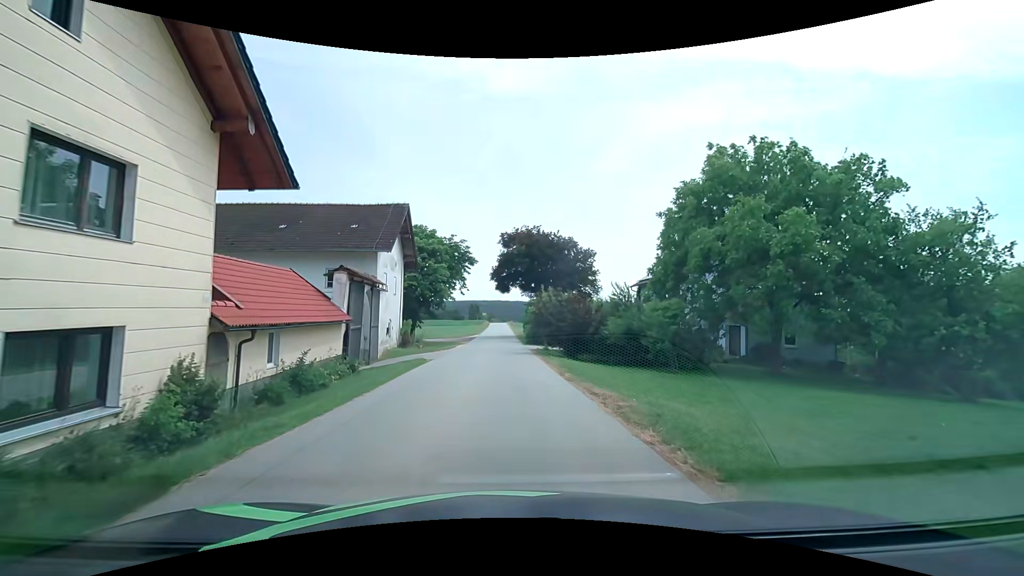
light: Day
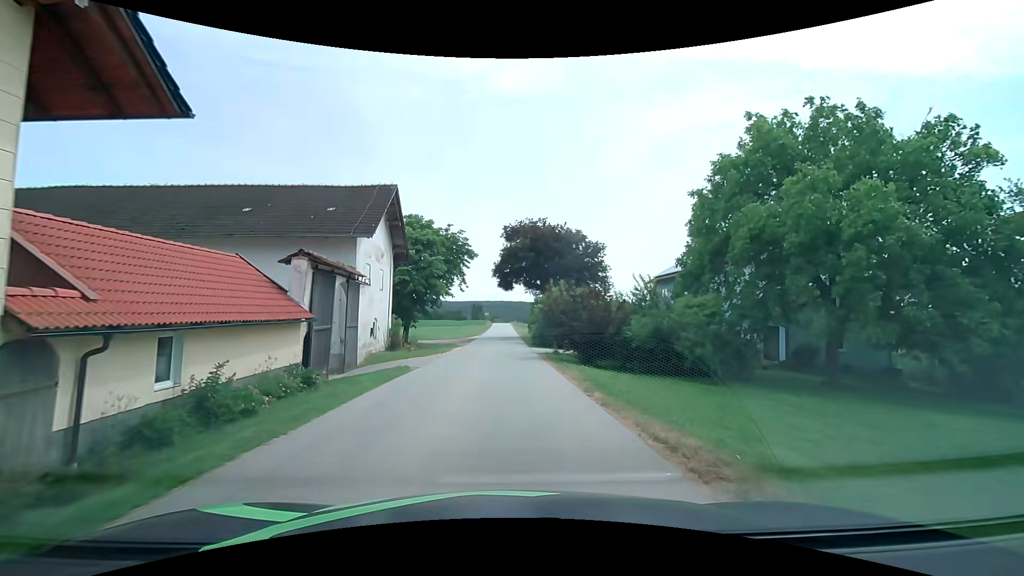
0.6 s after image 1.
(0.0, +4.3) m; +2°
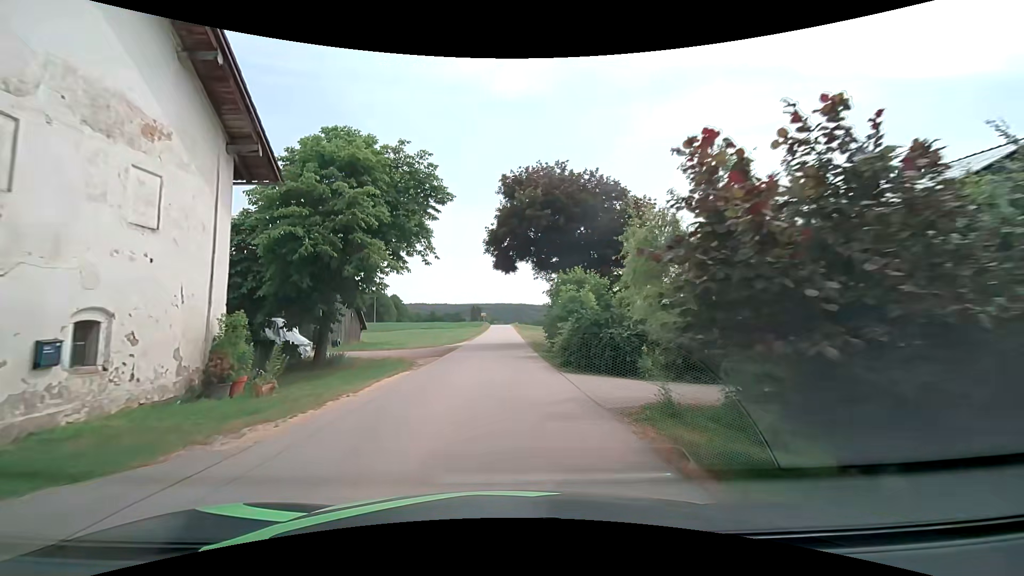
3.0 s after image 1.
(-0.5, +18.5) m; -2°
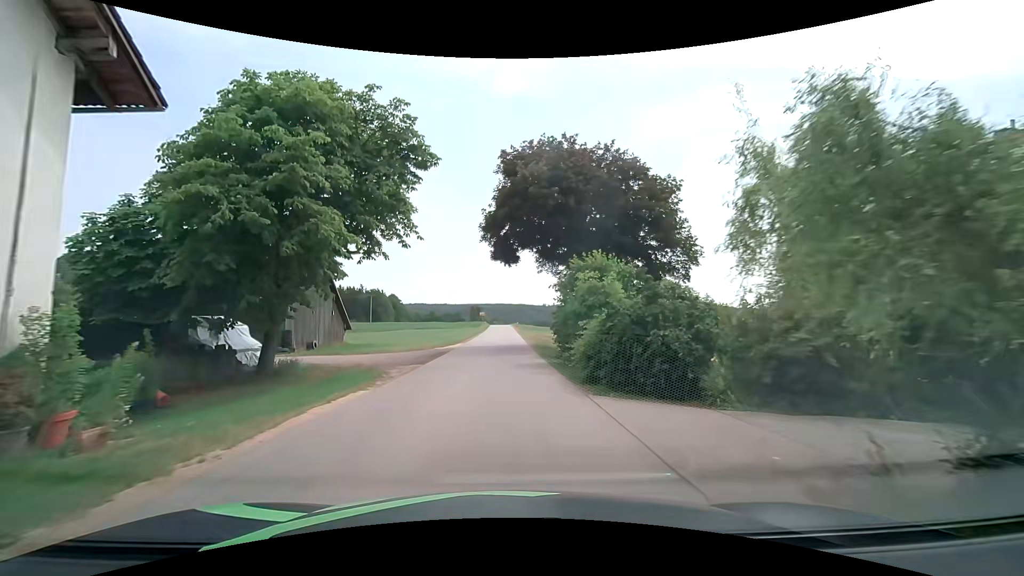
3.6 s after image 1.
(0.0, +4.9) m; 0°
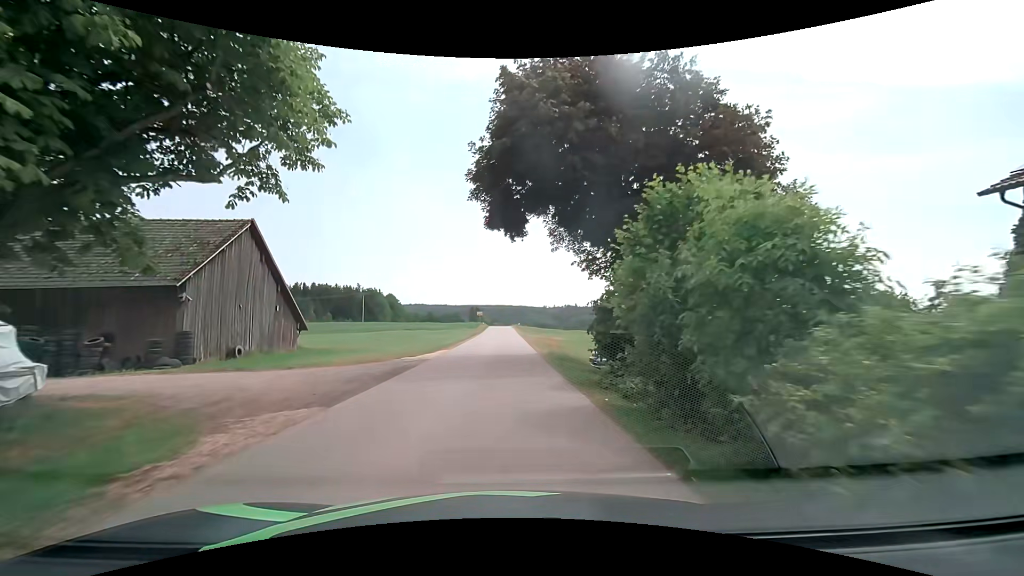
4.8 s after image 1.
(0.0, +10.0) m; -1°
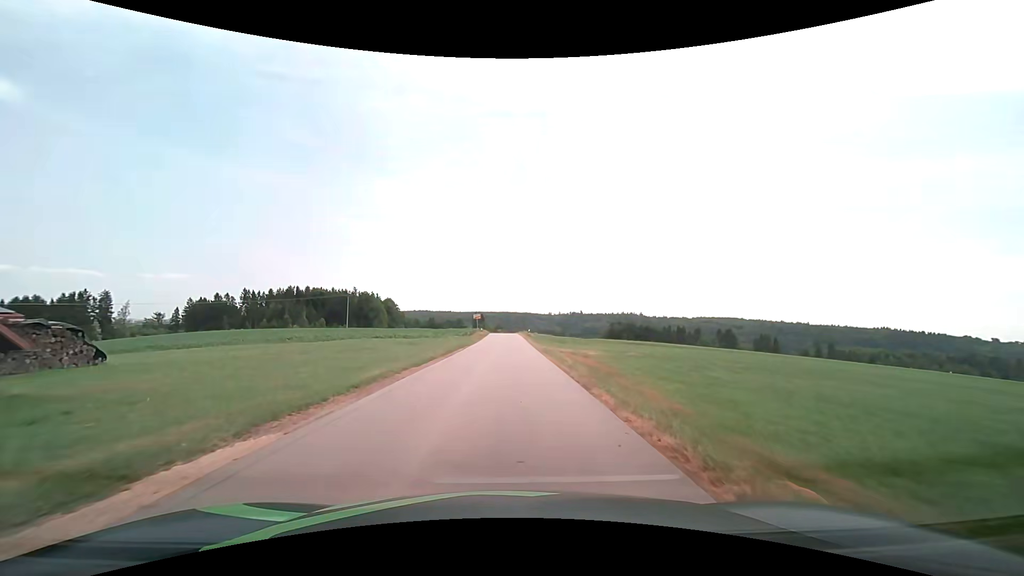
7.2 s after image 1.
(0.0, +21.0) m; -1°
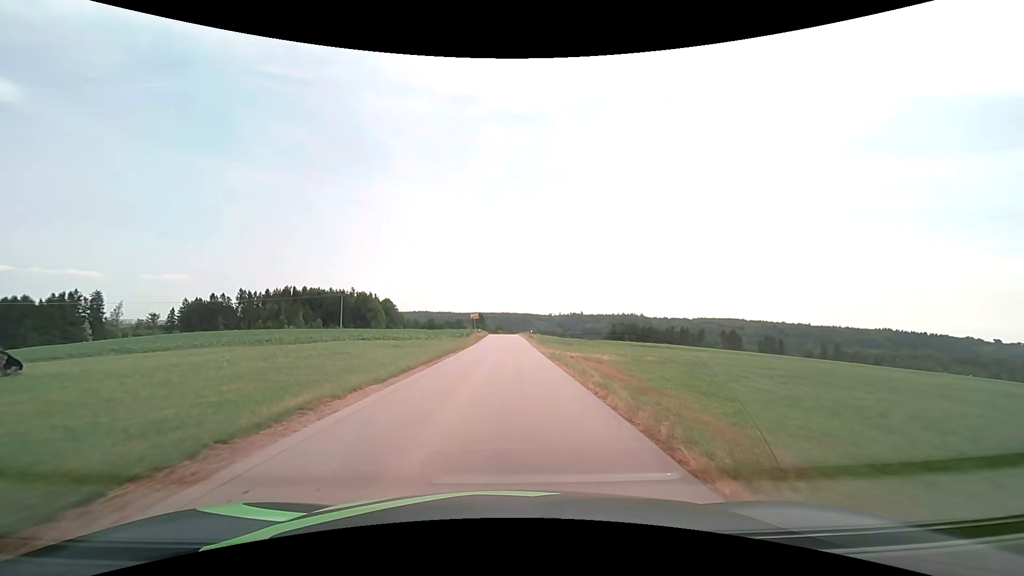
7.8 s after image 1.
(+0.1, +5.5) m; 0°
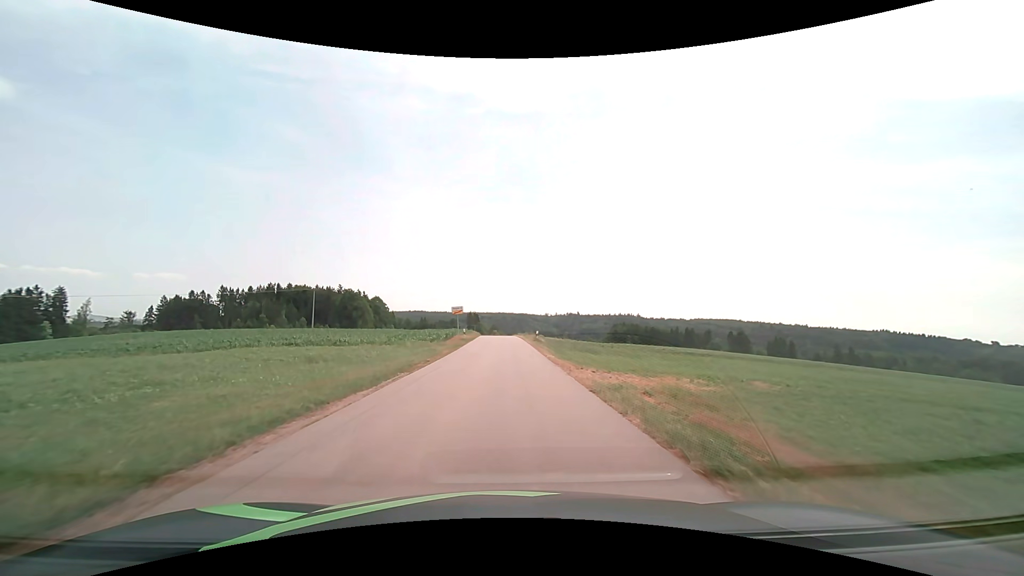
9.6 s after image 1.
(+0.2, +16.9) m; +1°
(0, +10) (0, +20) (0, +30) (0, +40) (0, +50) (0, +60) (0, +70) (-1, +80) (-1, +90) (-1, +100) m
